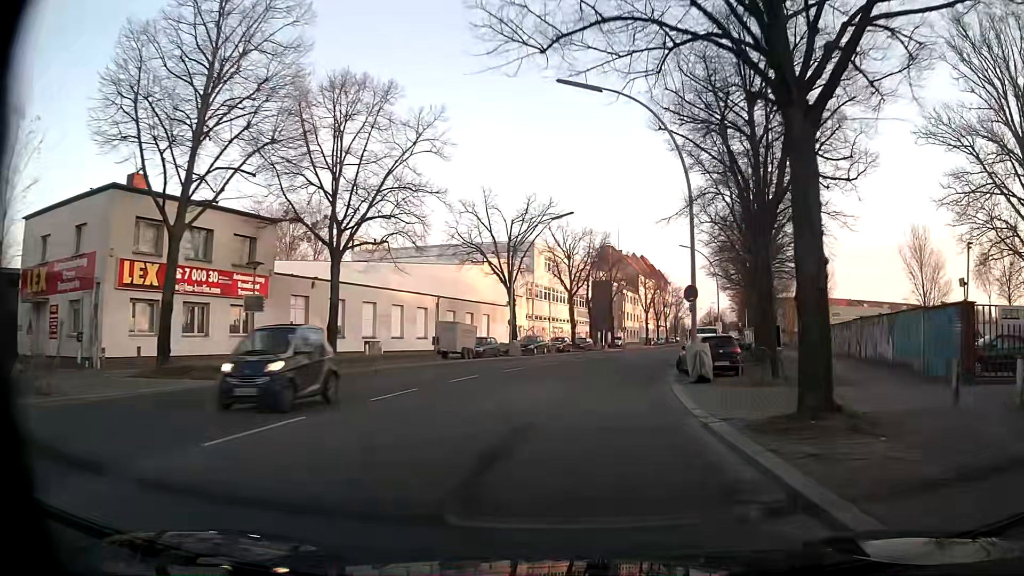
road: tertiary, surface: asphalt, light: Day
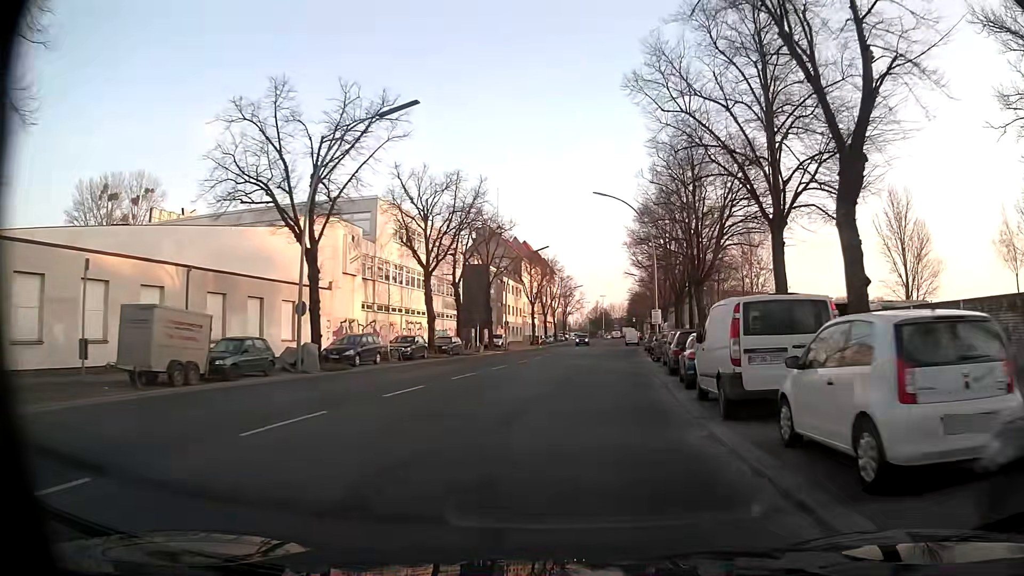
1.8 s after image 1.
(+1.9, +23.3) m; +10°
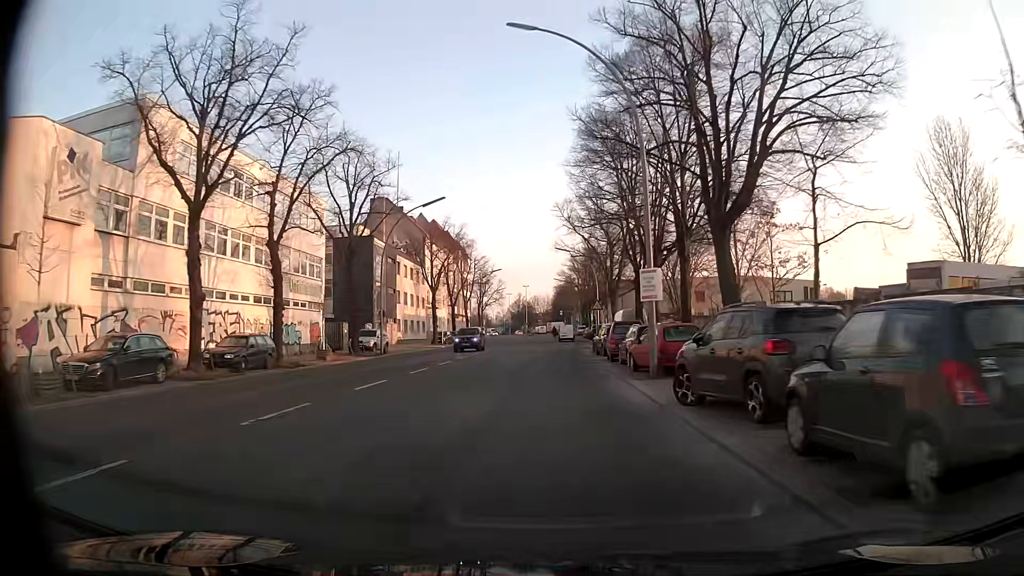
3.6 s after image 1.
(+1.8, +23.6) m; +7°
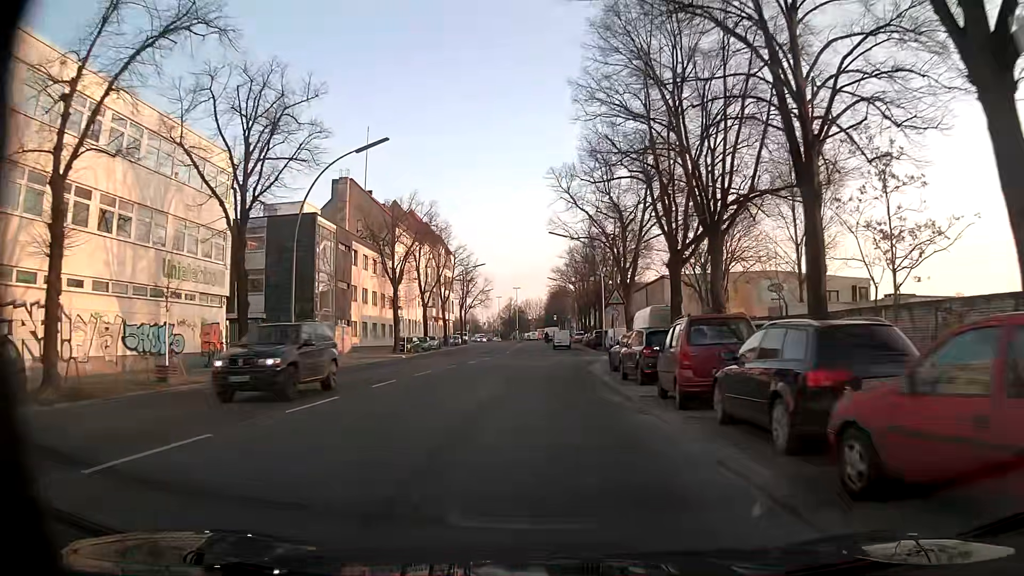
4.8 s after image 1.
(-0.1, +15.8) m; 0°
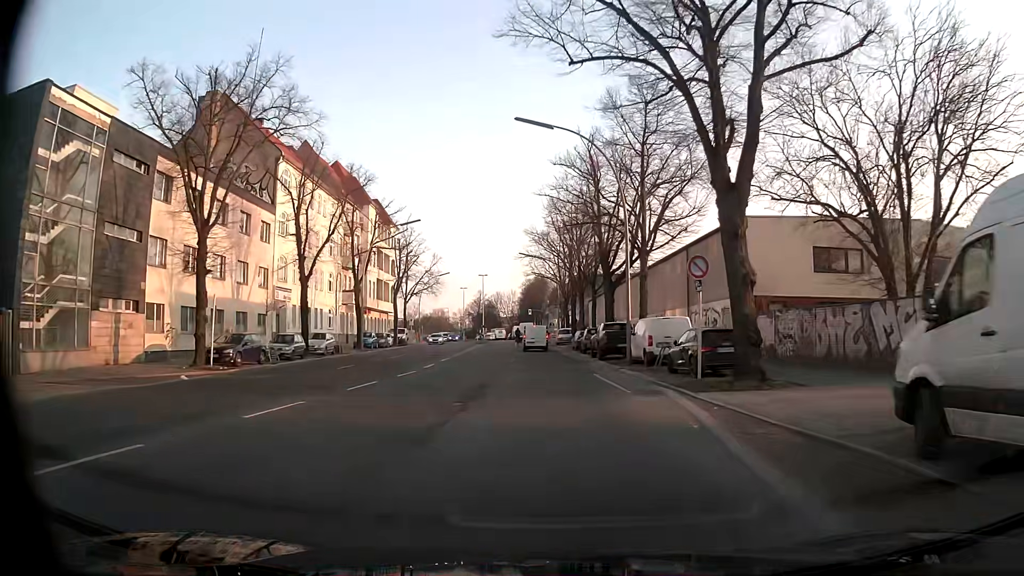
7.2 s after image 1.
(+0.6, +31.2) m; +1°
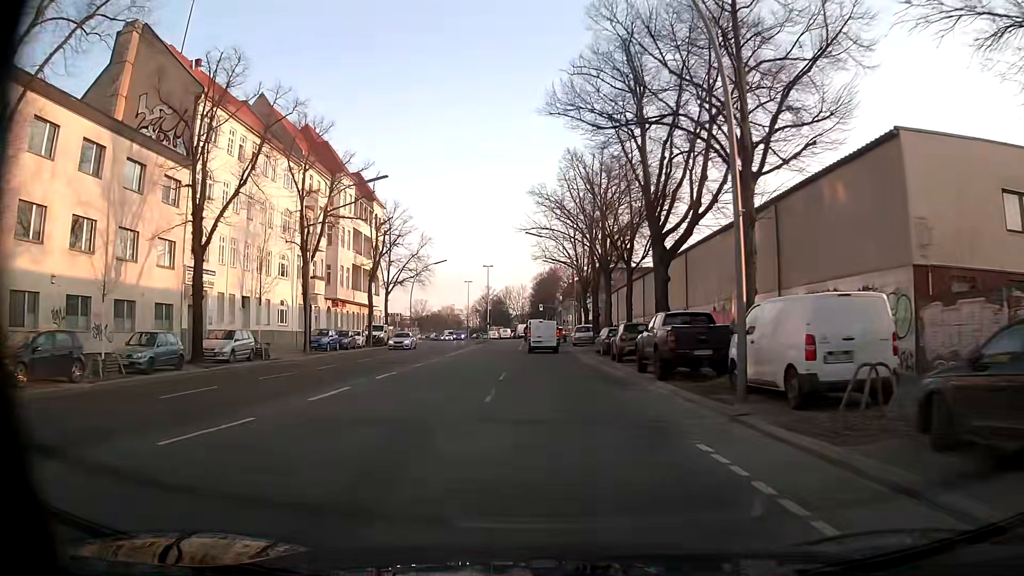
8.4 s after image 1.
(+0.2, +15.0) m; 0°
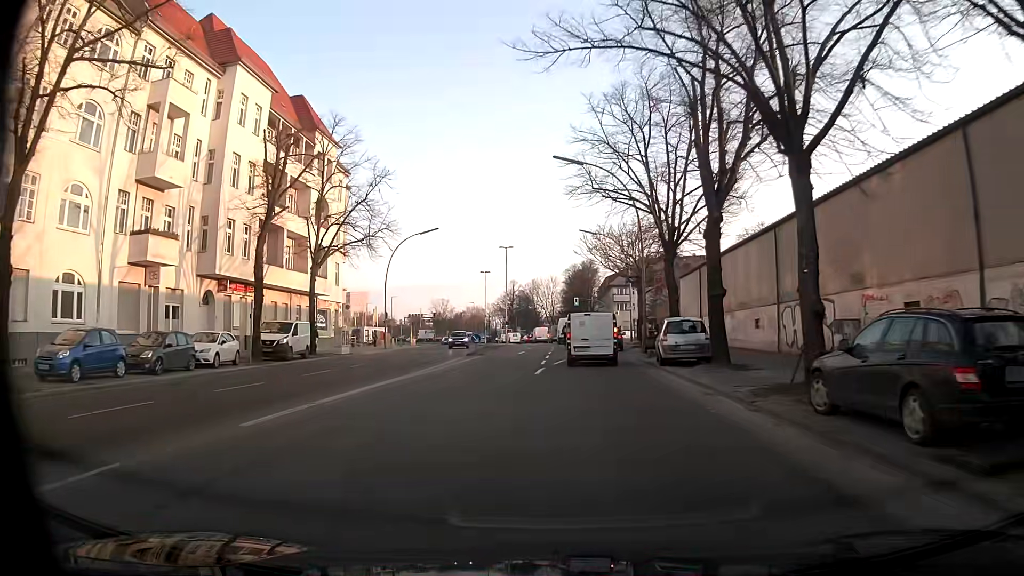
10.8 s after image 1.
(-0.8, +28.6) m; -2°
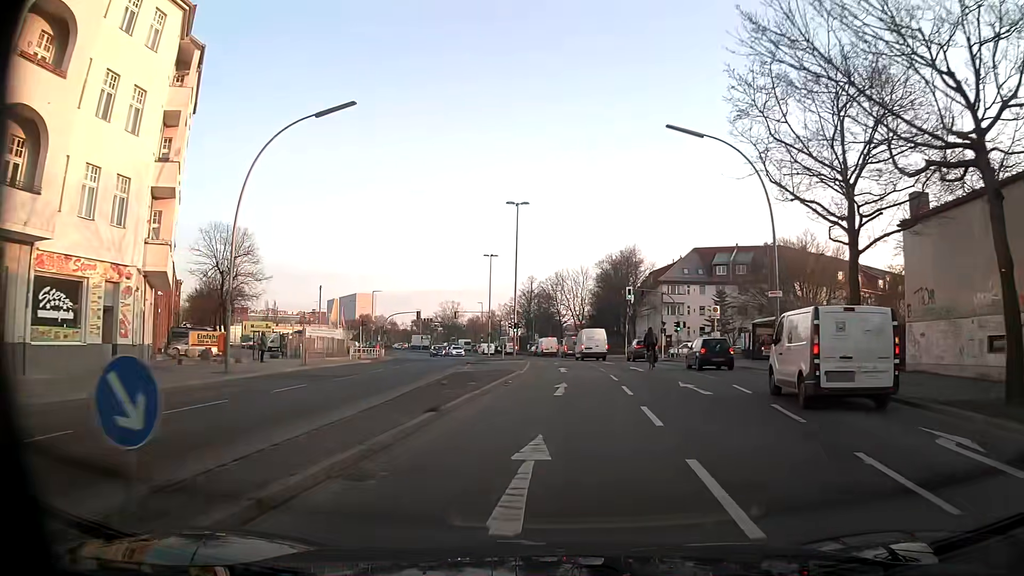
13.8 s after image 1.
(-1.5, +34.4) m; -3°
